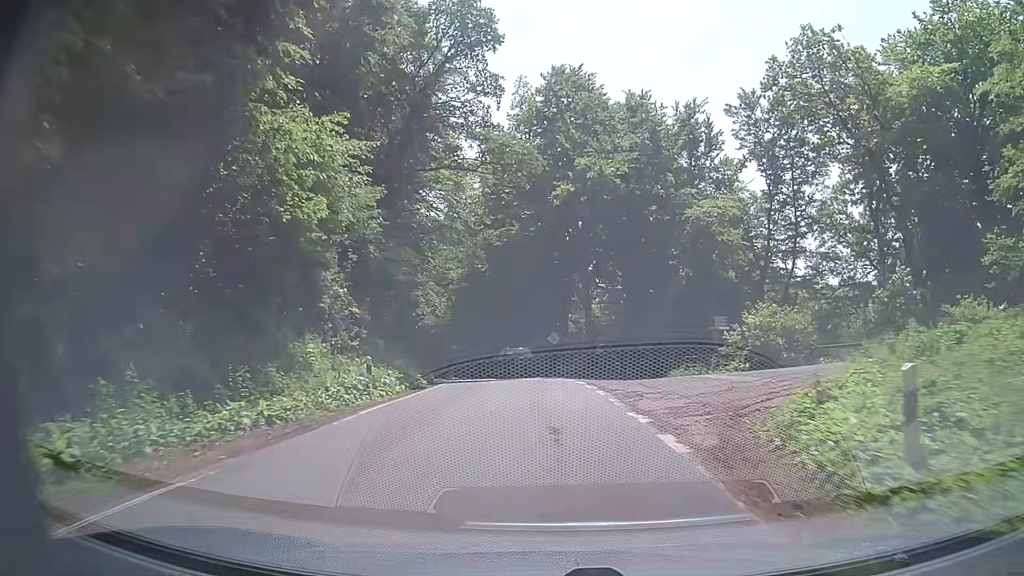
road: secondary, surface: asphalt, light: Day
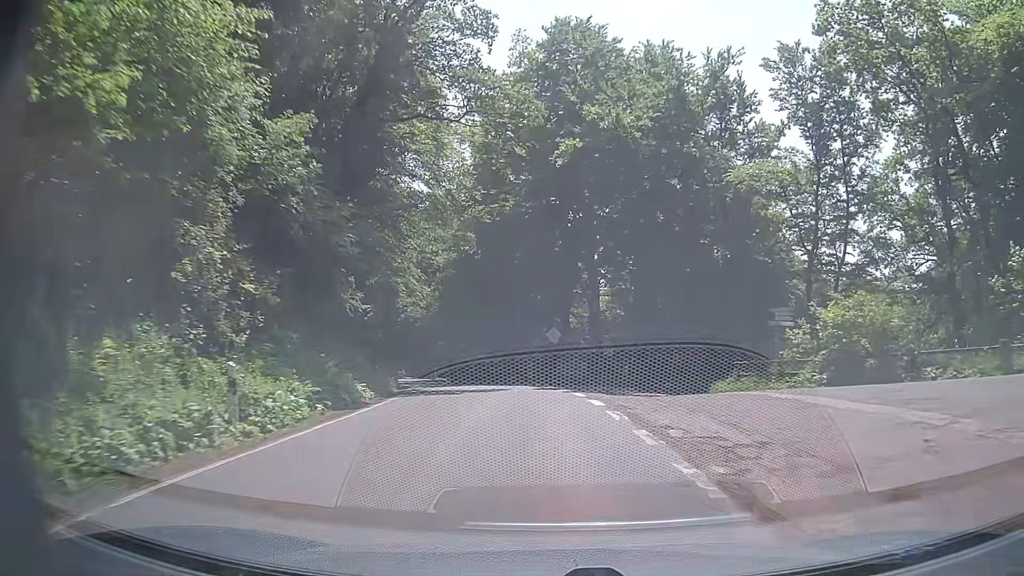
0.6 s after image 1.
(0.0, +8.2) m; -1°
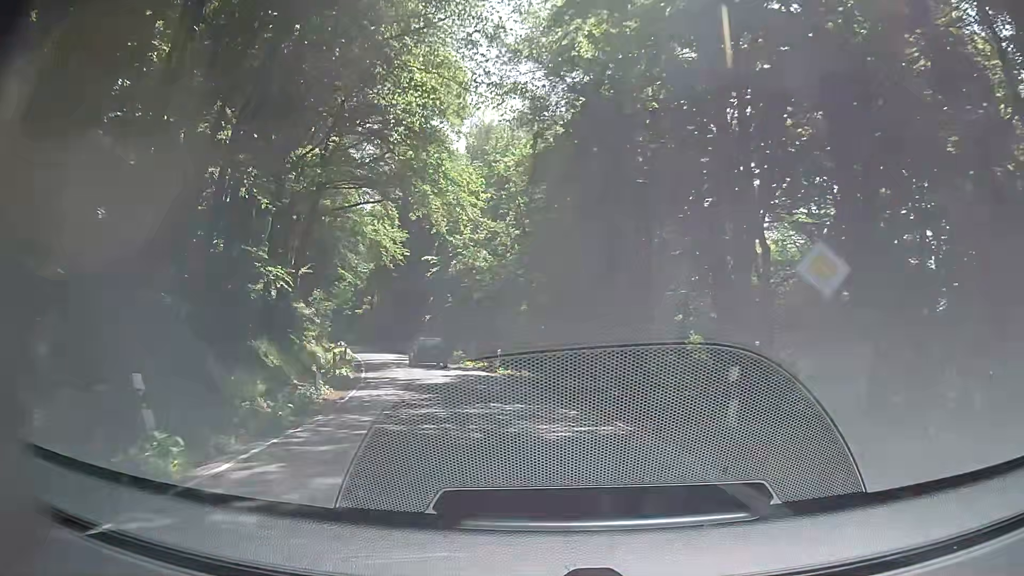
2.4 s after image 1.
(-1.0, +24.7) m; -8°
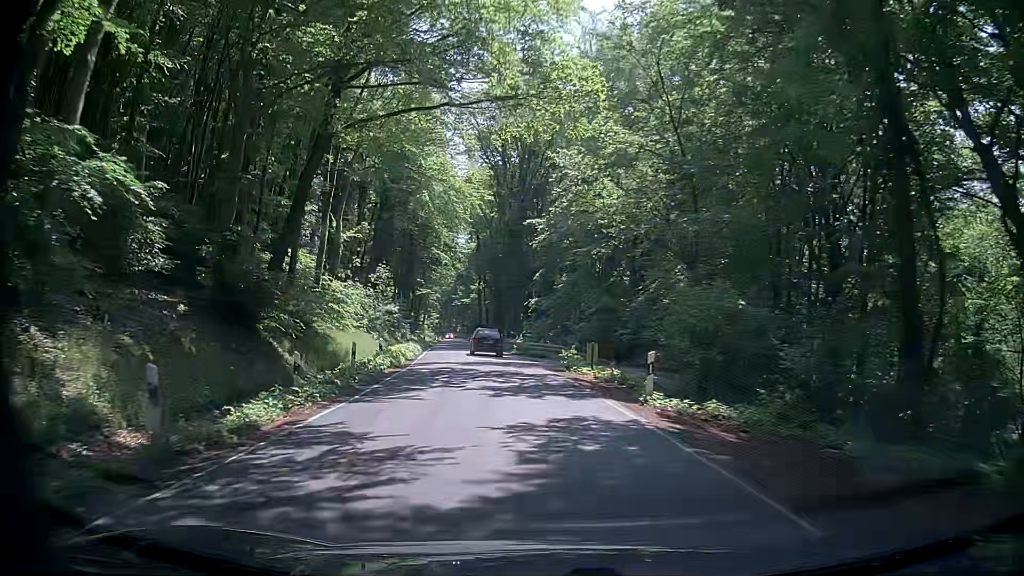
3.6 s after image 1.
(-1.5, +16.9) m; -10°
(0, +10) (-1, +20) (-2, +30) (-3, +40) (-5, +50) (-6, +60) (-8, +70) (-9, +79) (-11, +89) (-12, +99) m
